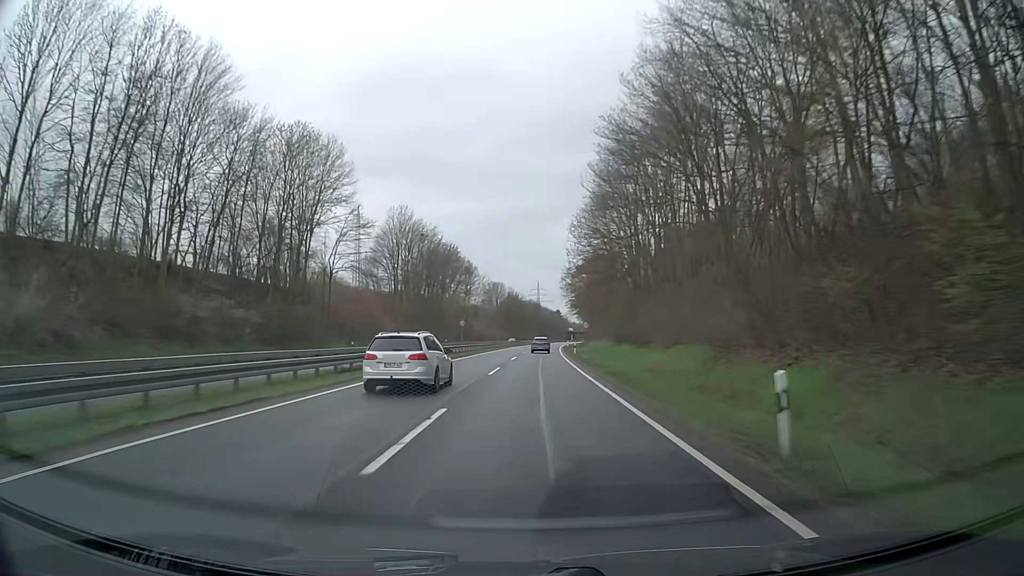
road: trunk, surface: asphalt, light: Day
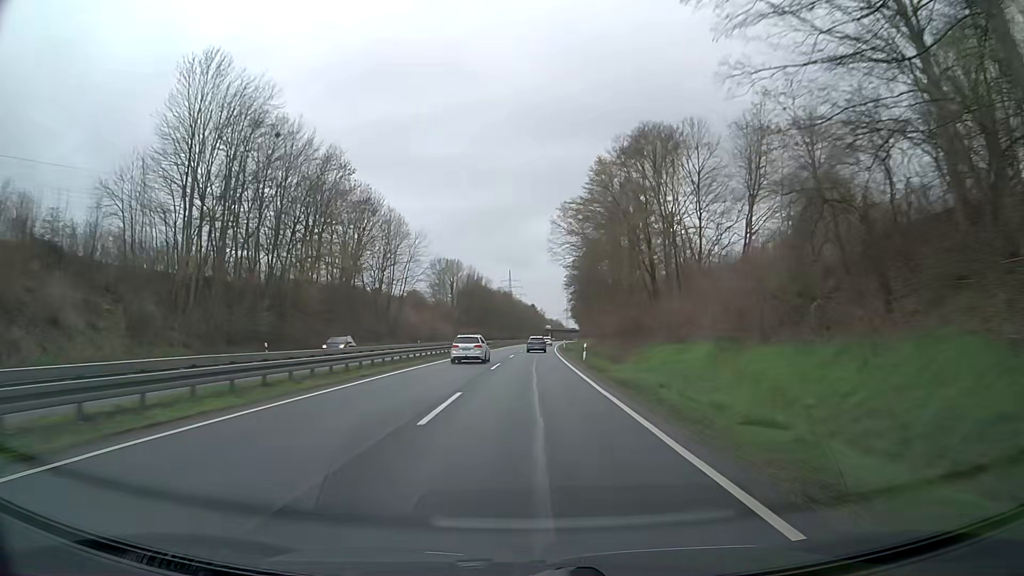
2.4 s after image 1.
(+1.5, +68.1) m; +2°
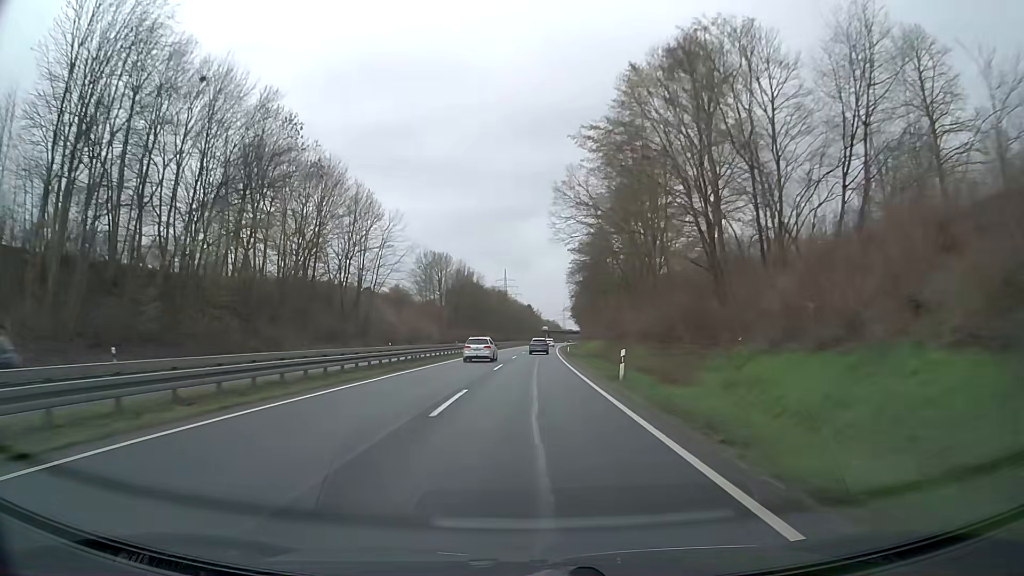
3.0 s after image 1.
(+0.1, +16.9) m; 0°
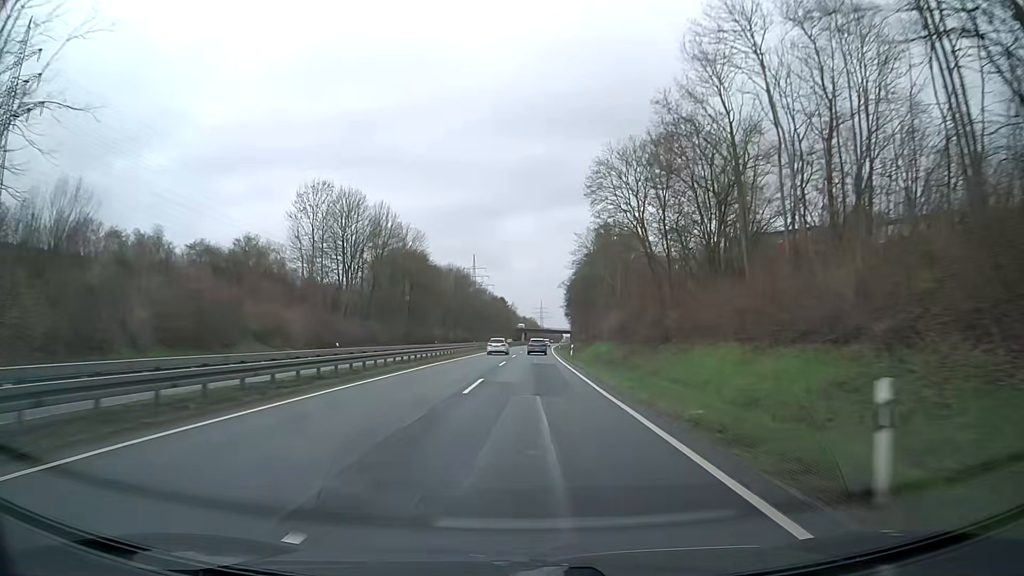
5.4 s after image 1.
(+1.0, +66.9) m; +2°
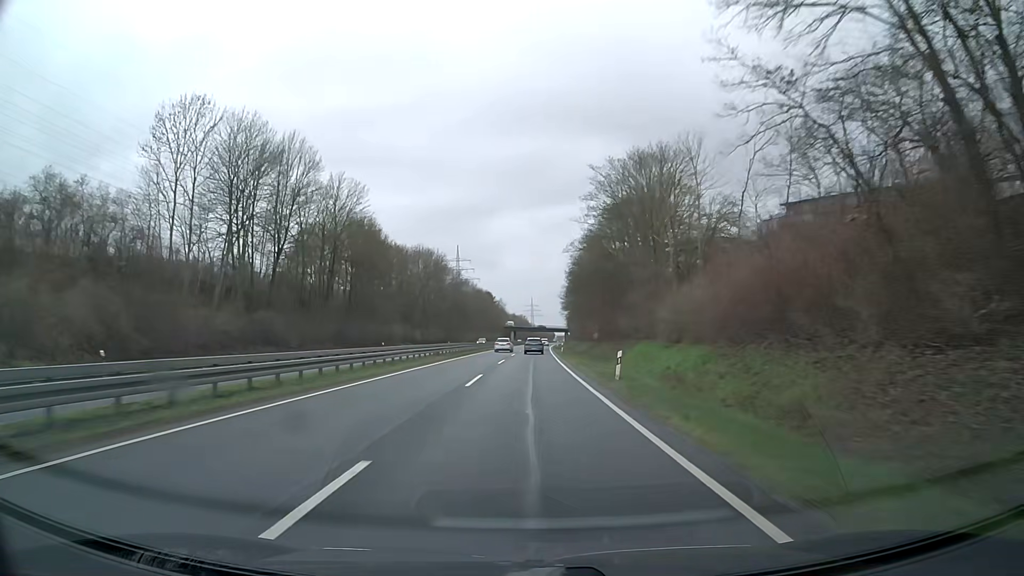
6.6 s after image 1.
(+0.5, +33.2) m; +1°
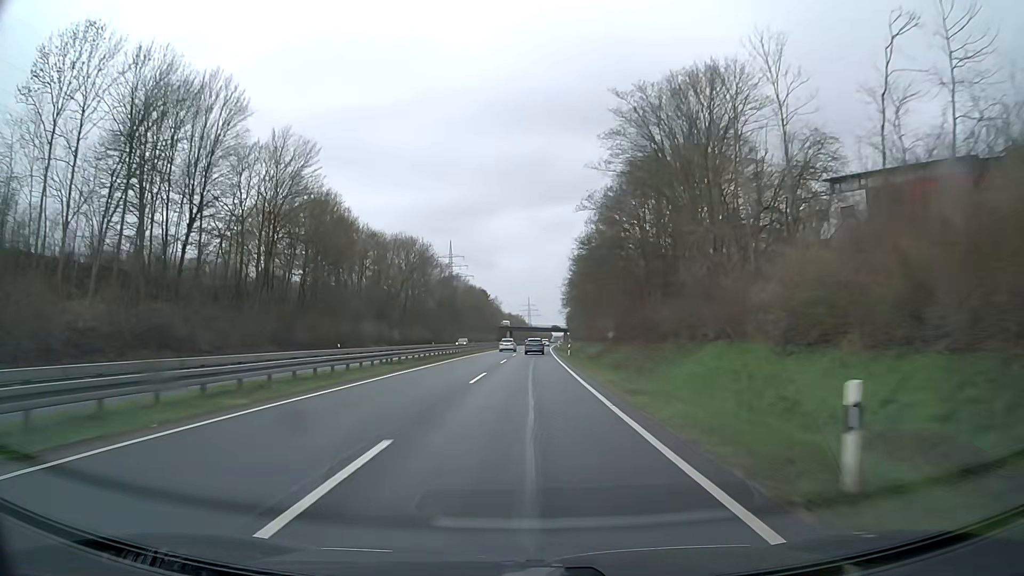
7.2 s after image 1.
(0.0, +16.6) m; 0°
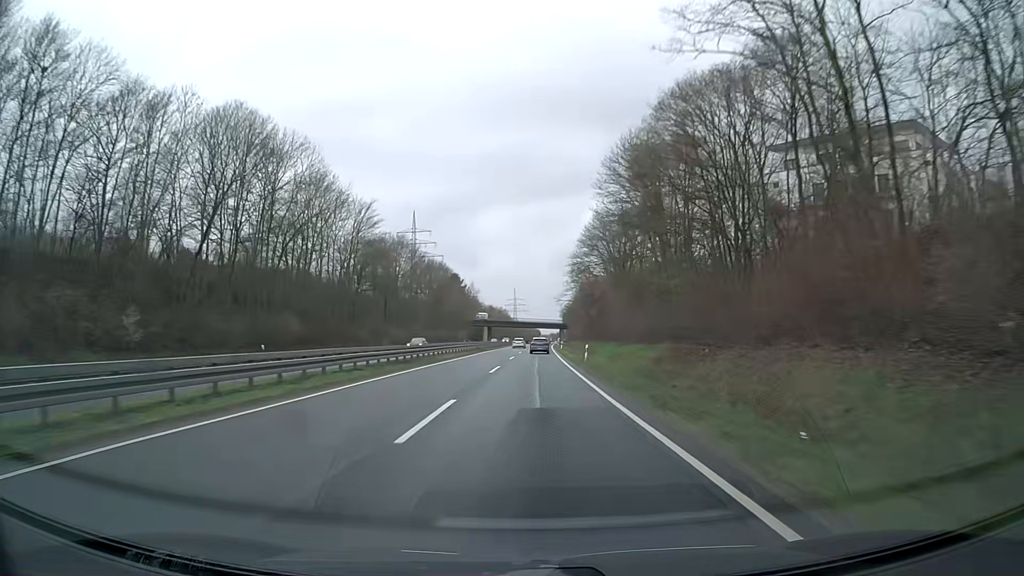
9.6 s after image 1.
(+0.8, +65.9) m; +1°
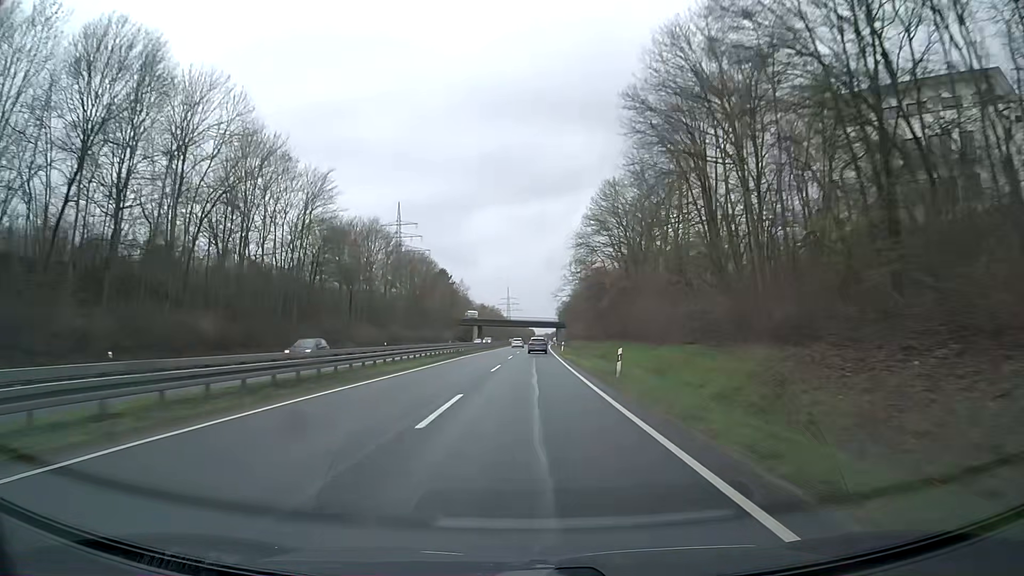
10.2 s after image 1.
(+0.1, +16.4) m; +1°
(0, +10) (0, +20) (0, +30) (0, +40) (0, +50) (+1, +60) (+1, +70) (+1, +80) (+1, +90) (+1, +100) m
